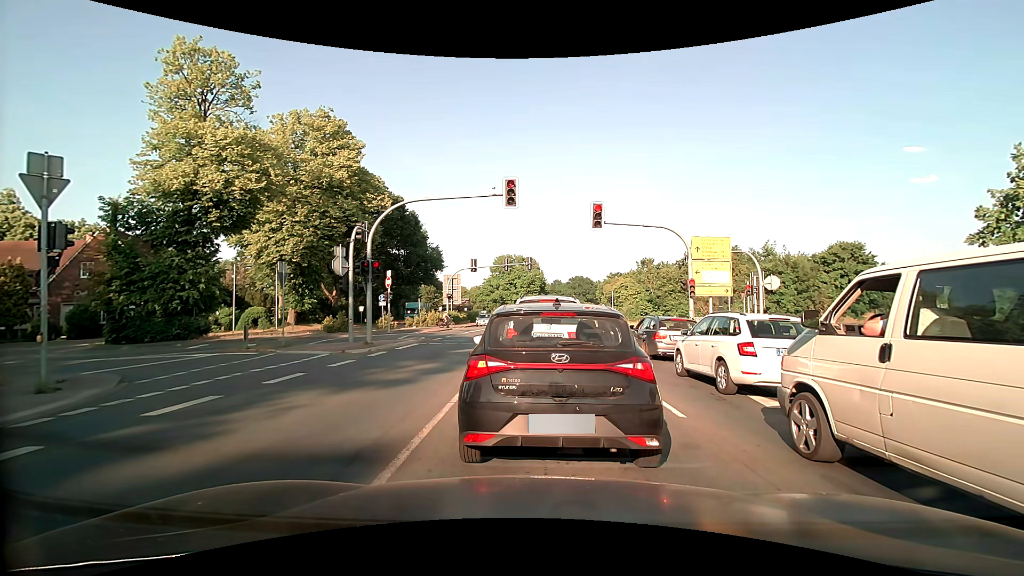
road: primary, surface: asphalt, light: Day
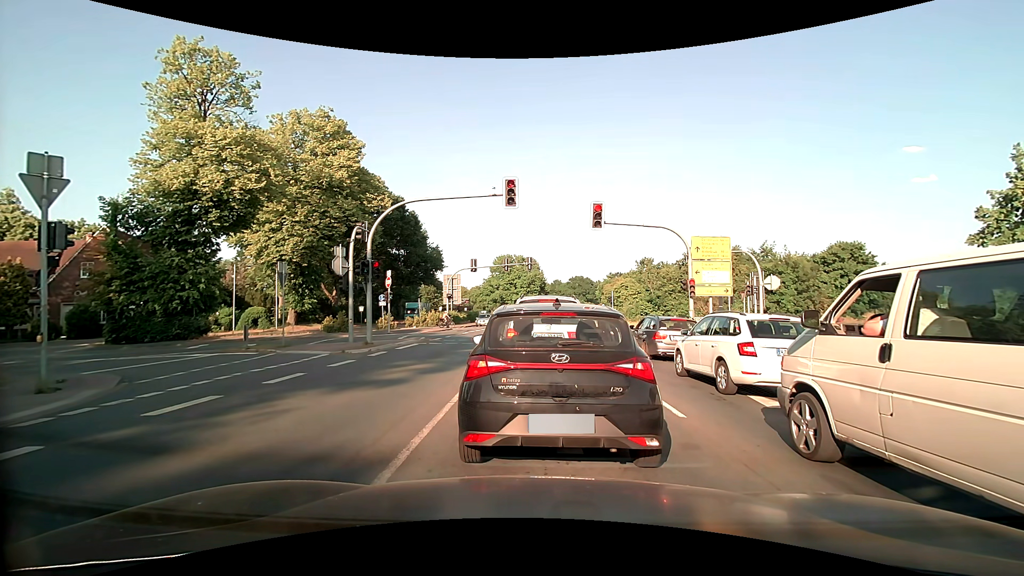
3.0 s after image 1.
(0.0, 0.0) m; 0°
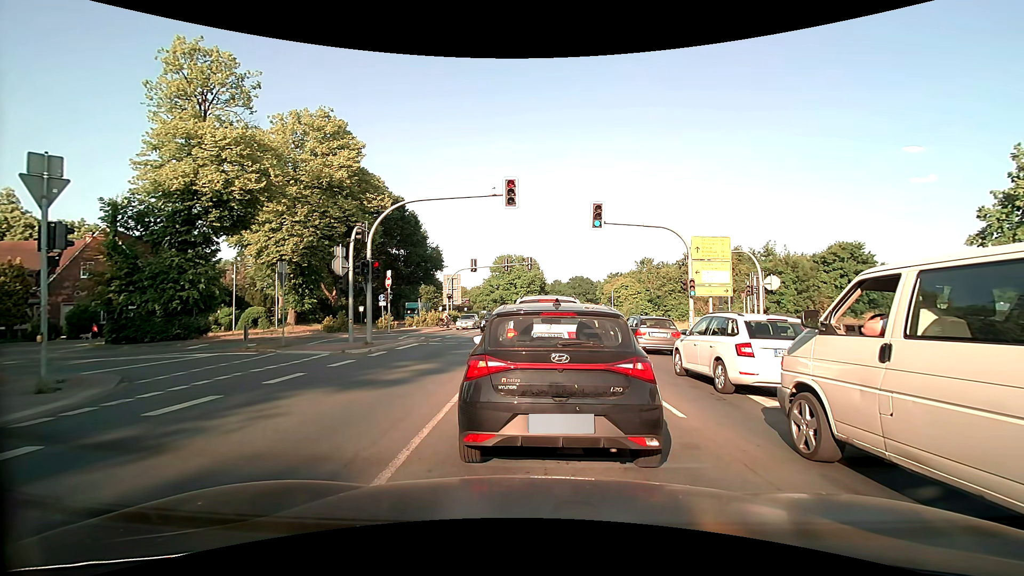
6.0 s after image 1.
(0.0, 0.0) m; 0°
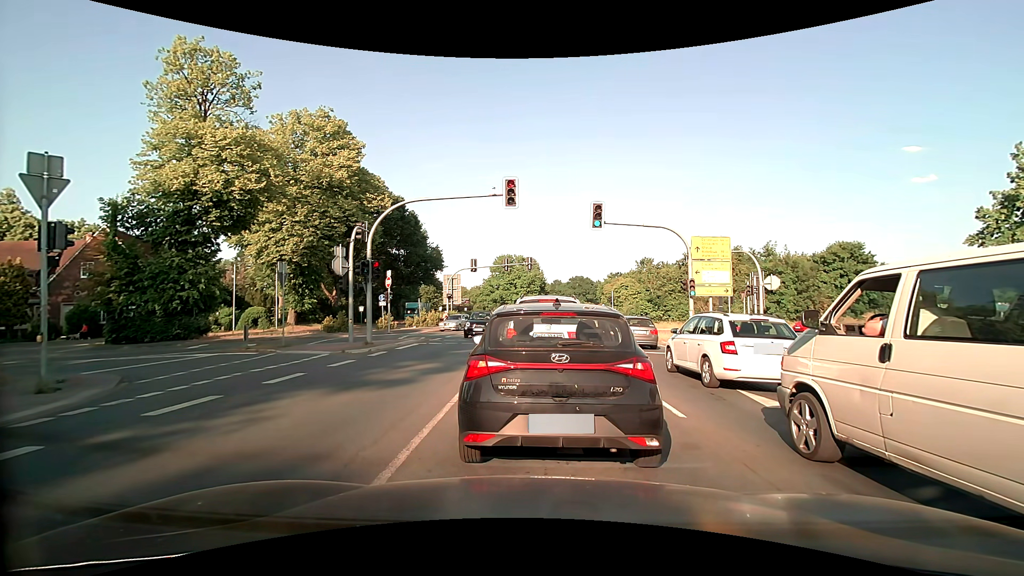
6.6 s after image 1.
(0.0, 0.0) m; 0°
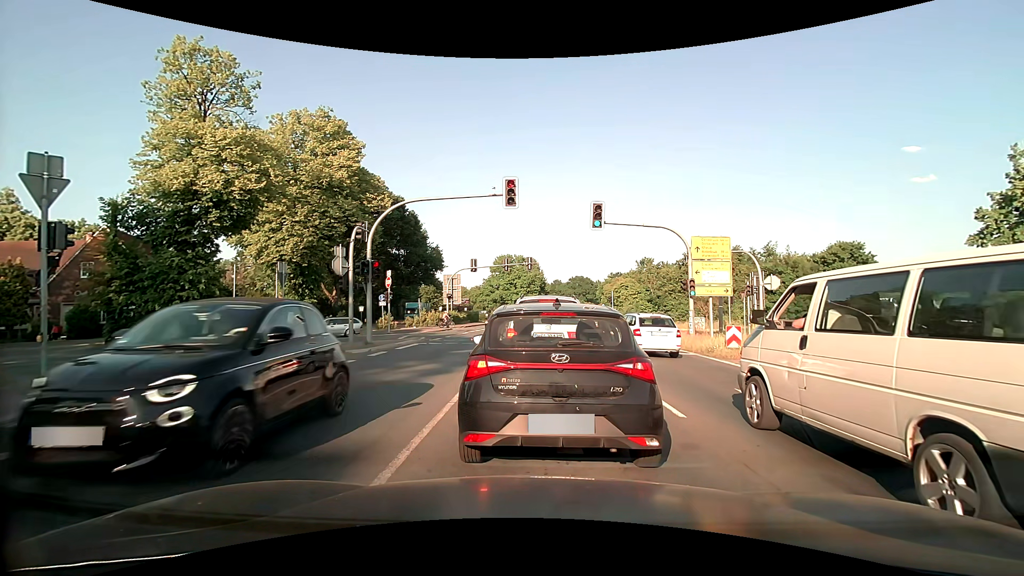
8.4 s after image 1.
(0.0, 0.0) m; 0°
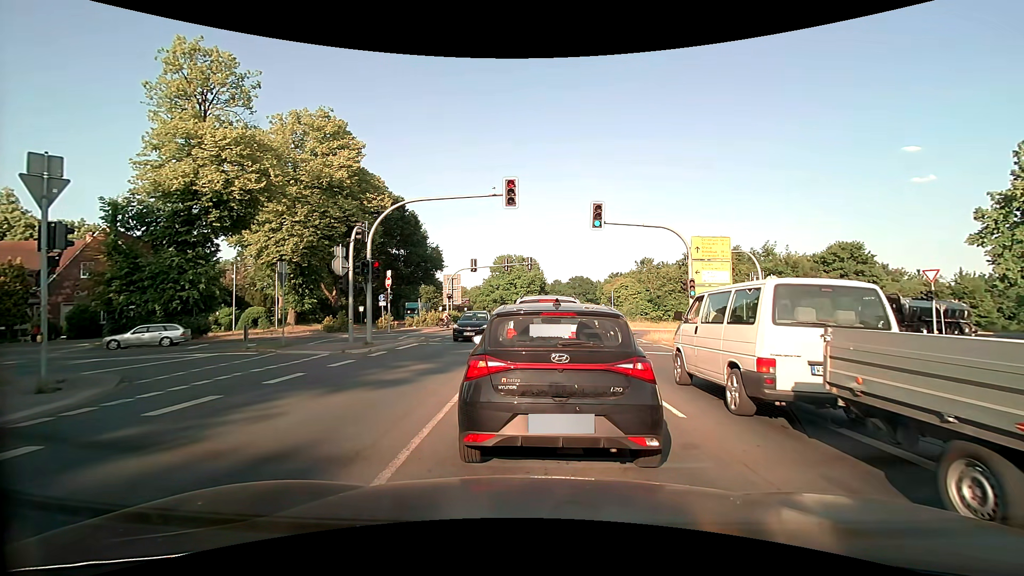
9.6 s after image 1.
(0.0, 0.0) m; 0°
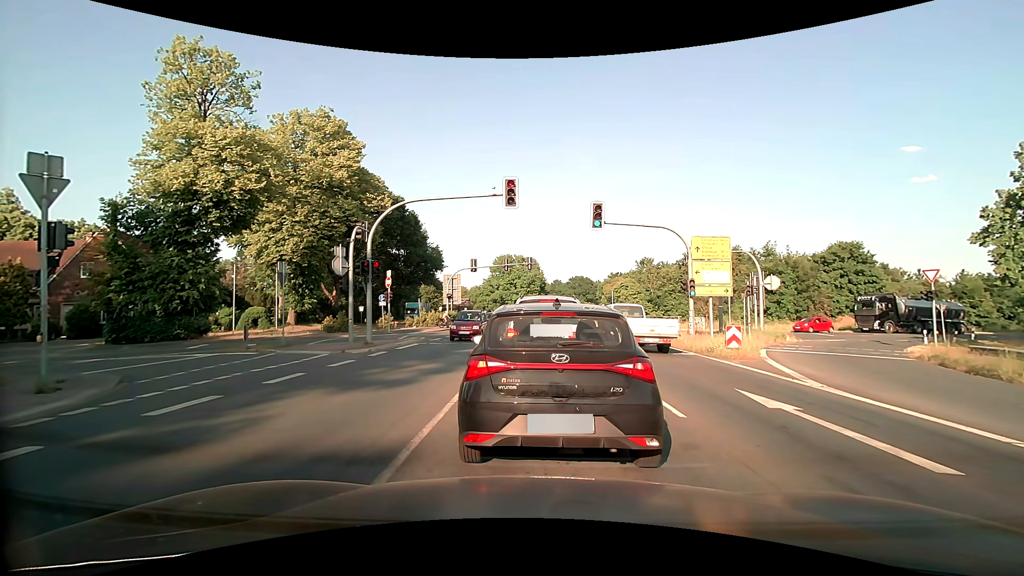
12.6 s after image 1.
(0.0, 0.0) m; 0°
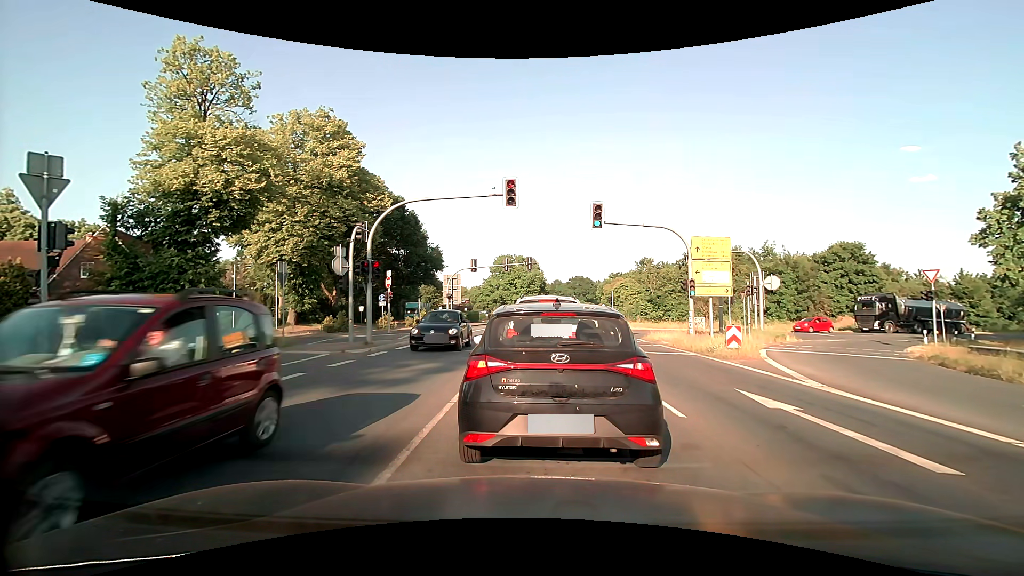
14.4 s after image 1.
(0.0, 0.0) m; 0°
(0, +10) (+1, +20) (-2, +29) (-10, +34) (-20, +34) (-30, +31) (-39, +27) (-49, +24) (-58, +21) (-68, +18) m
